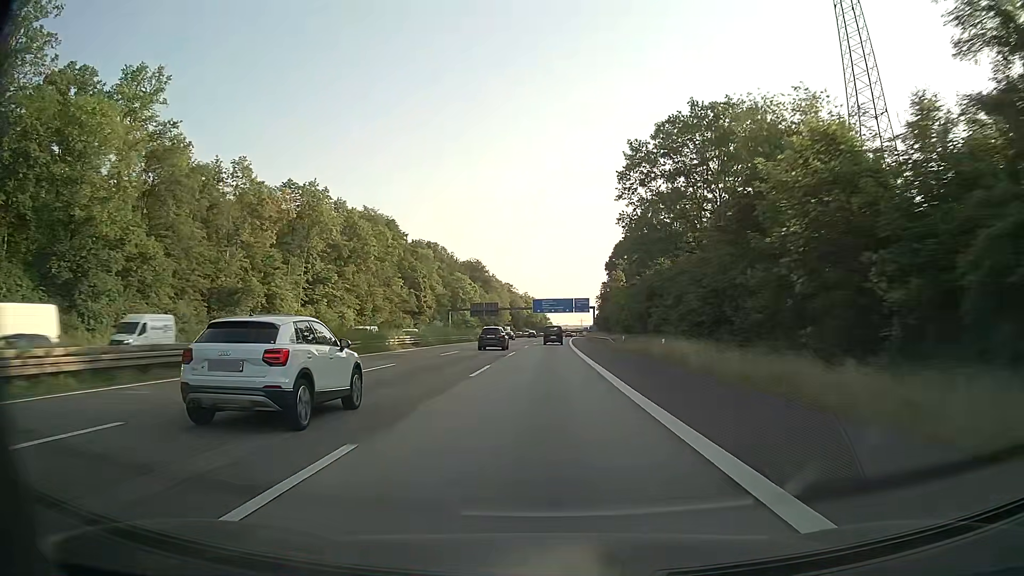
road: motorway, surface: asphalt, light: Day
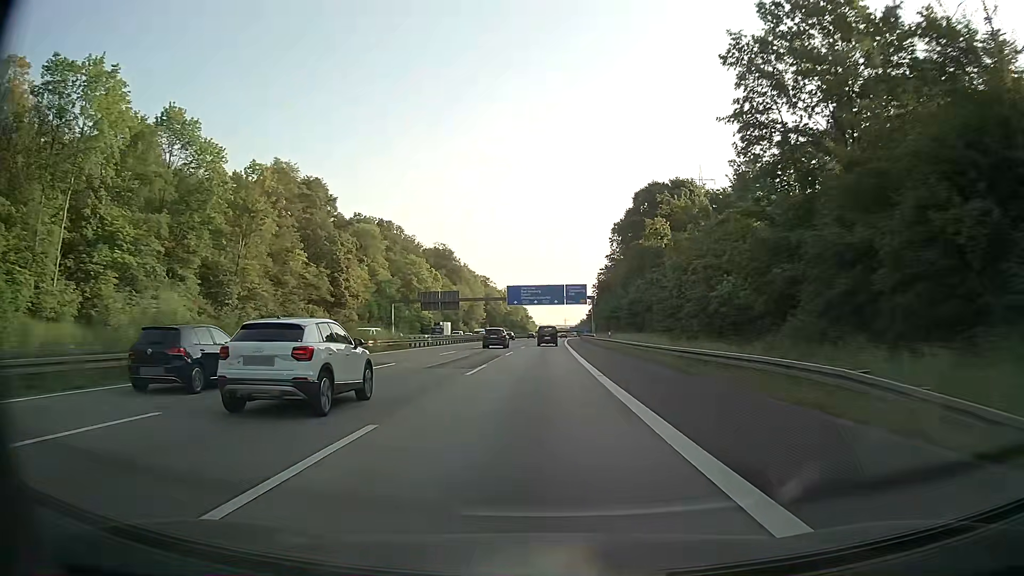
(+0.7, +51.7) m; +1°
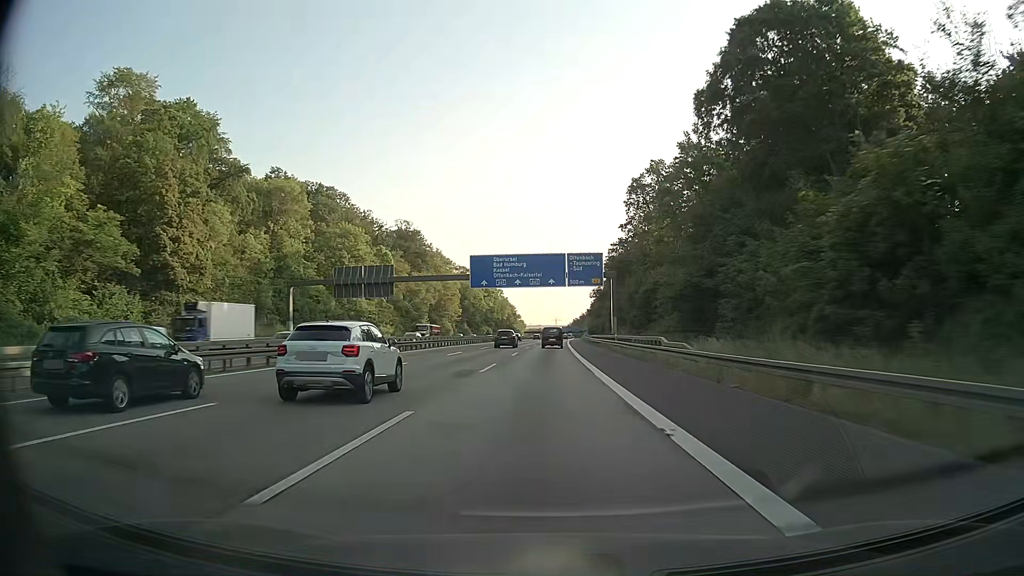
(+0.4, +50.8) m; +1°
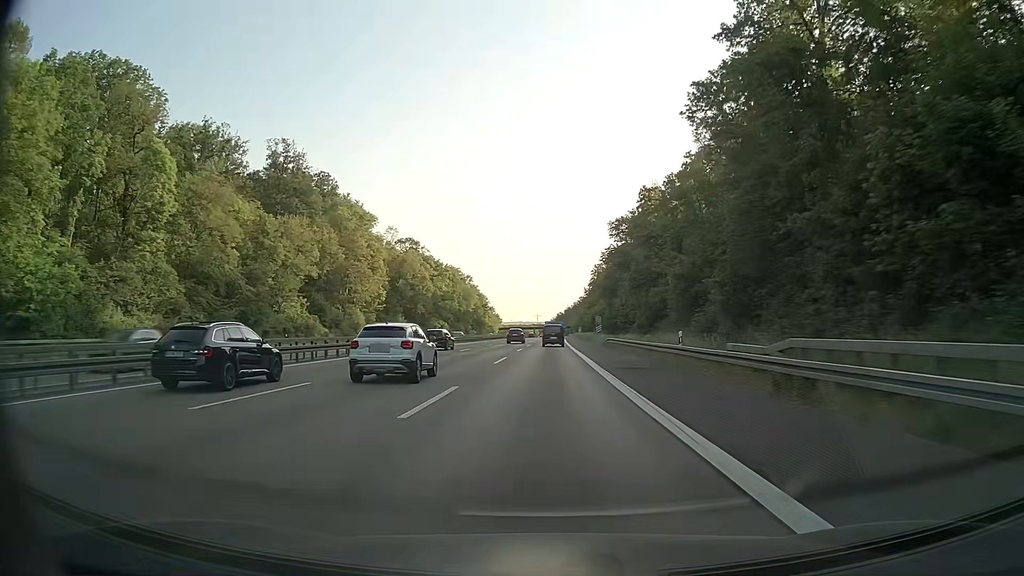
(+1.5, +83.0) m; +2°
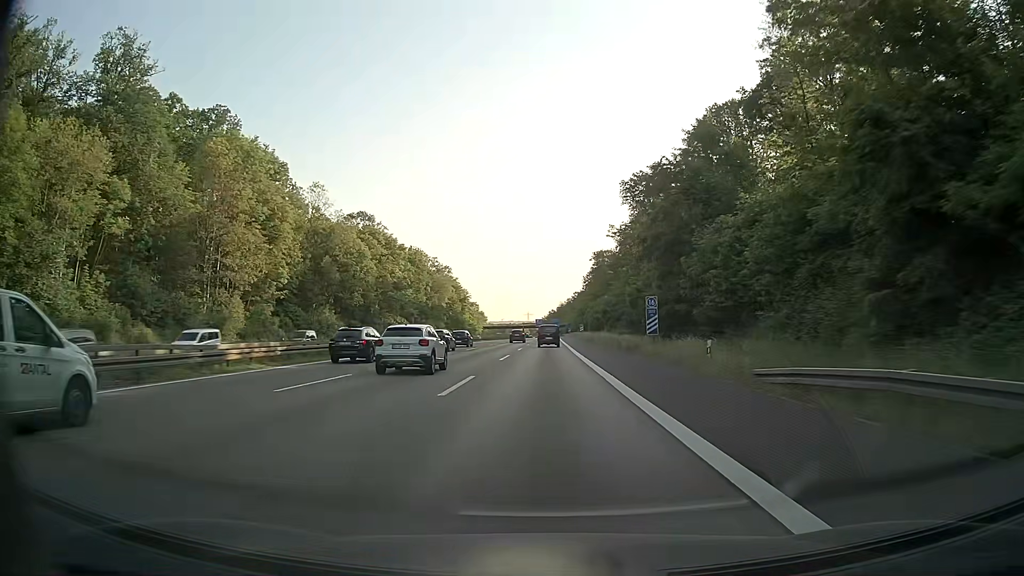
(+0.3, +48.9) m; +1°
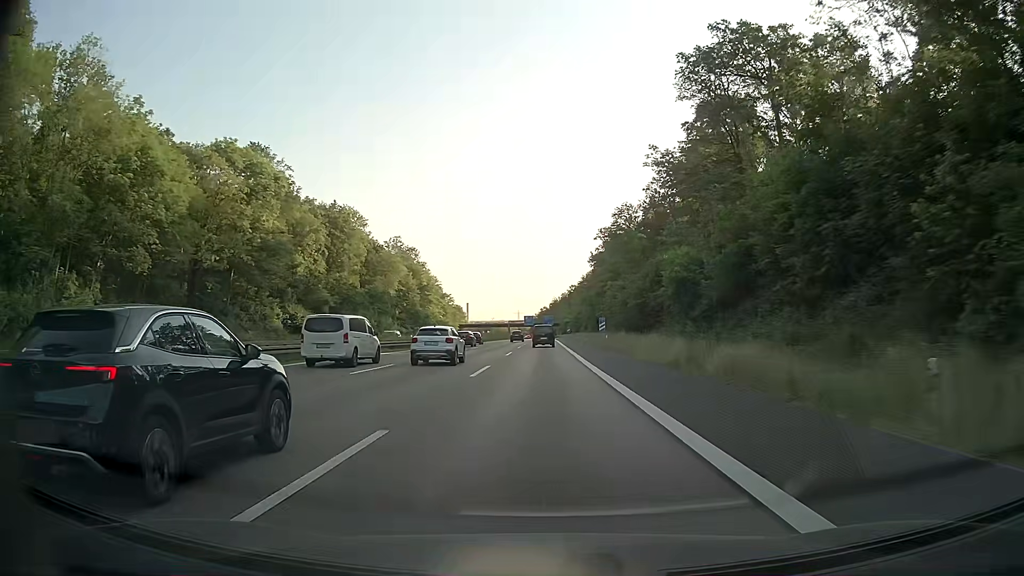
(+0.5, +64.3) m; +1°
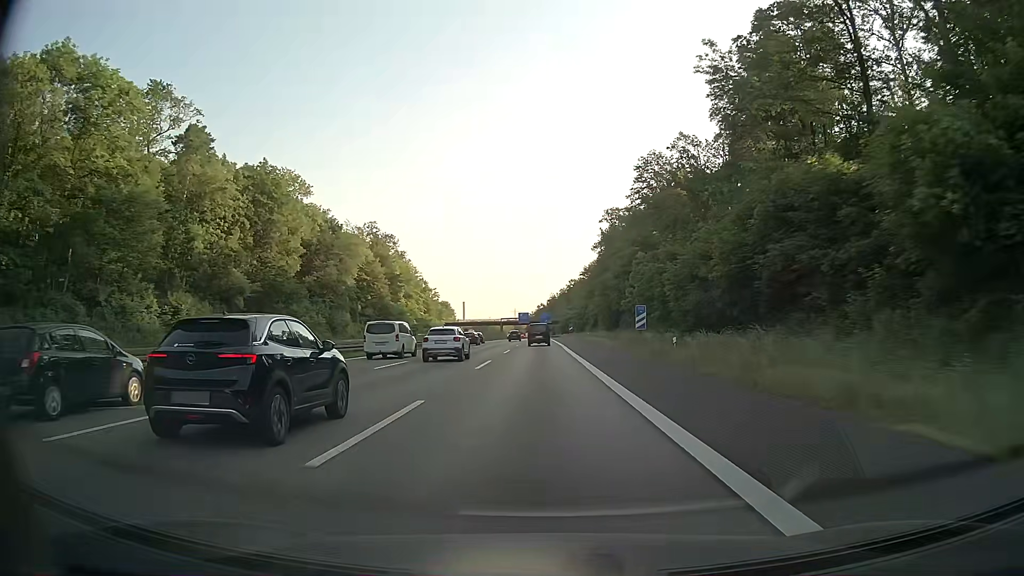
(+0.2, +31.8) m; 0°
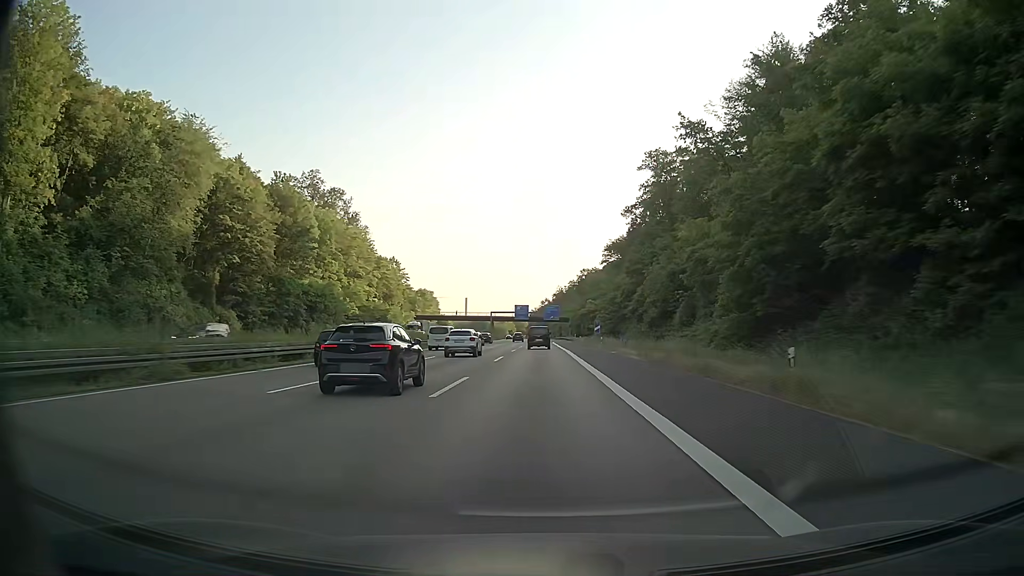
(-0.2, +63.1) m; 0°
(0, +10) (0, +20) (0, +30) (0, +40) (0, +50) (0, +60) (0, +70) (0, +80) (0, +90) (0, +100) m
